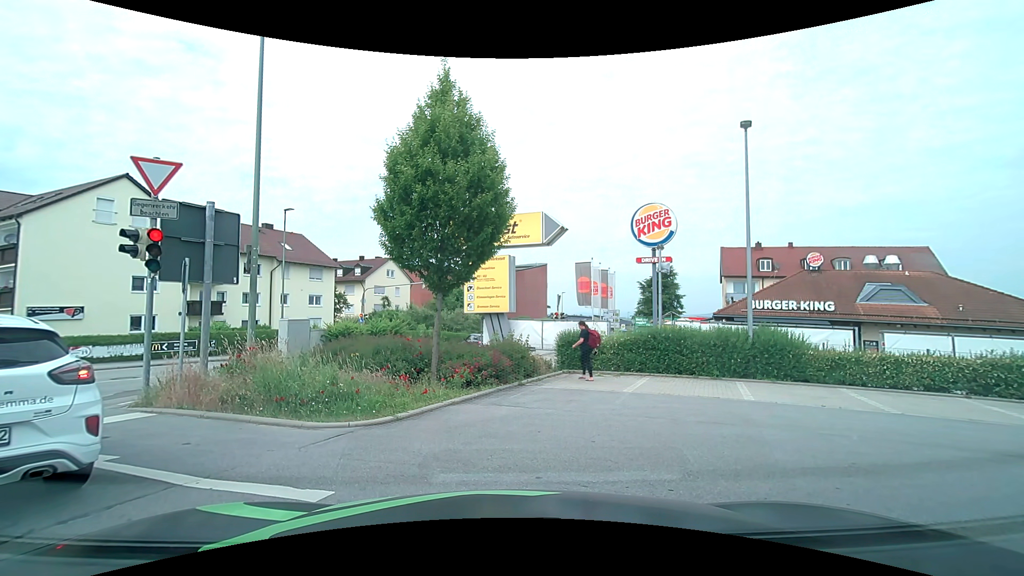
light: Day
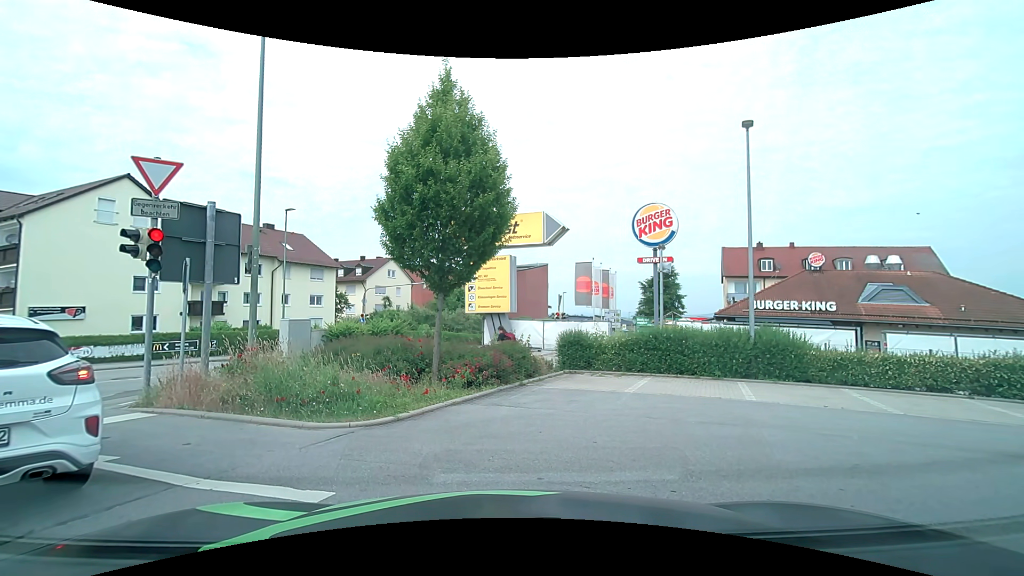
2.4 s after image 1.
(0.0, 0.0) m; 0°
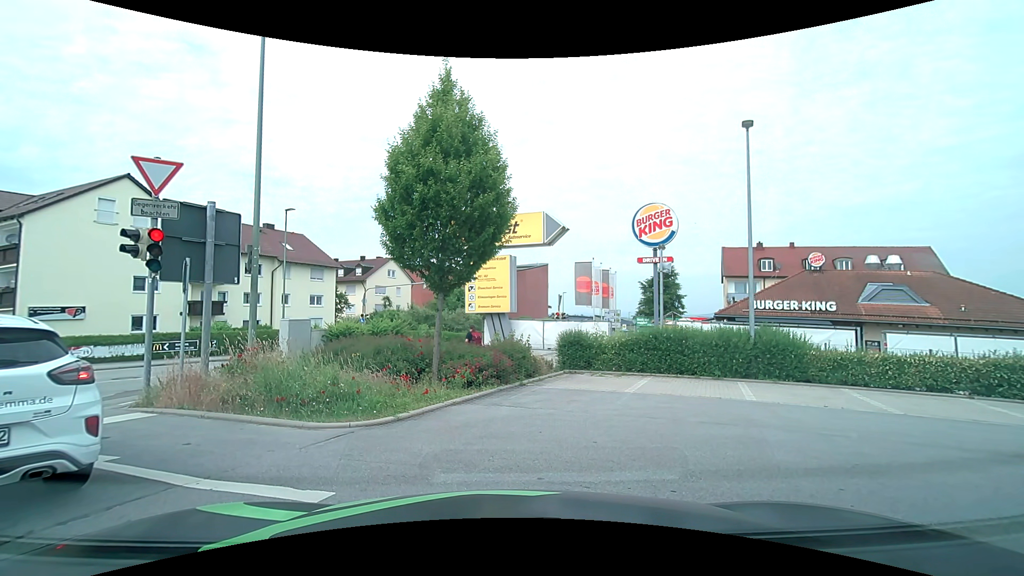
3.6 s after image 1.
(0.0, 0.0) m; 0°
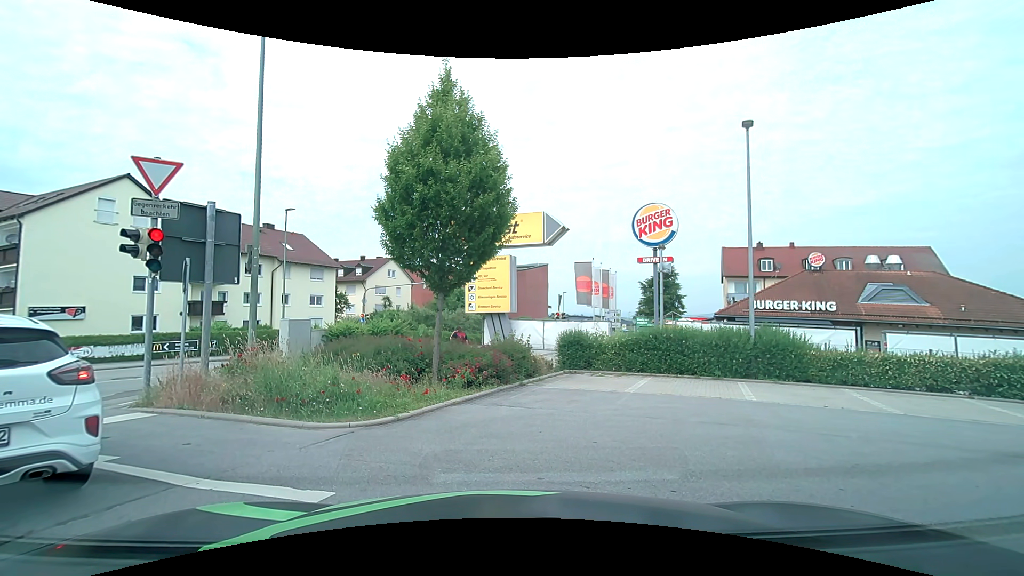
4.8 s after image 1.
(0.0, 0.0) m; 0°
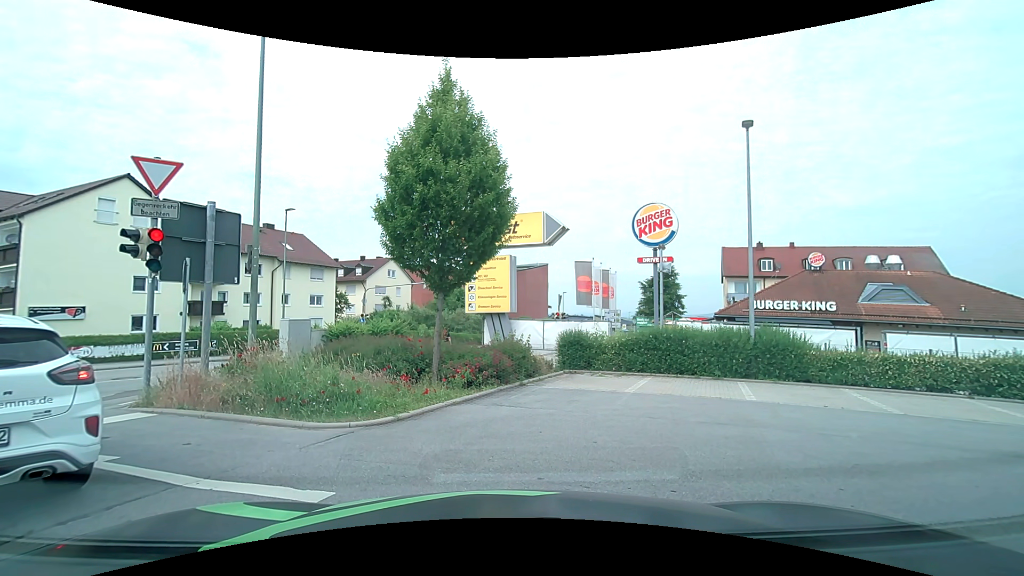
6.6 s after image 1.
(0.0, 0.0) m; 0°
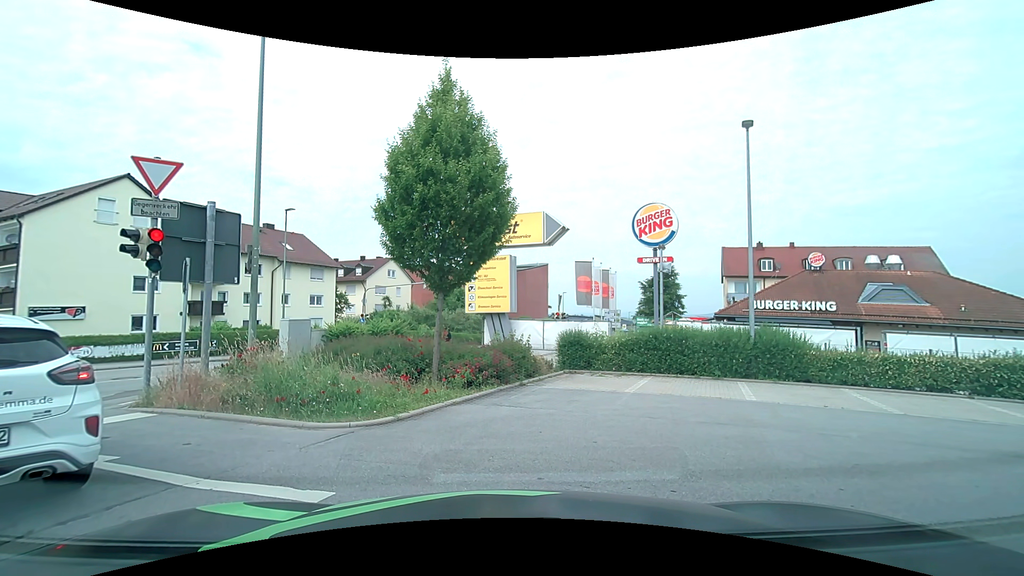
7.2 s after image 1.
(0.0, 0.0) m; 0°
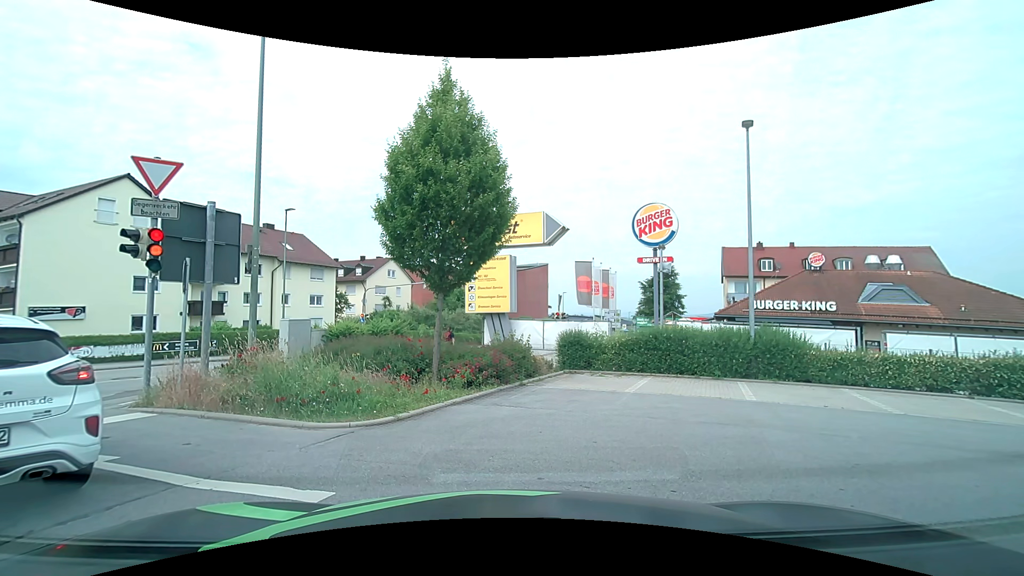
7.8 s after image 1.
(0.0, 0.0) m; 0°
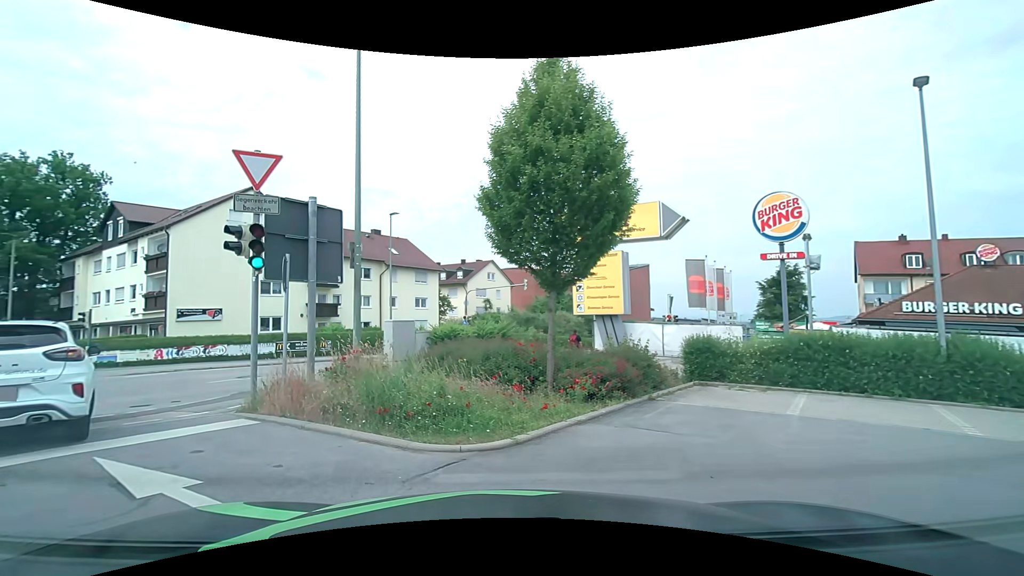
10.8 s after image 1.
(-0.1, +1.7) m; -9°
